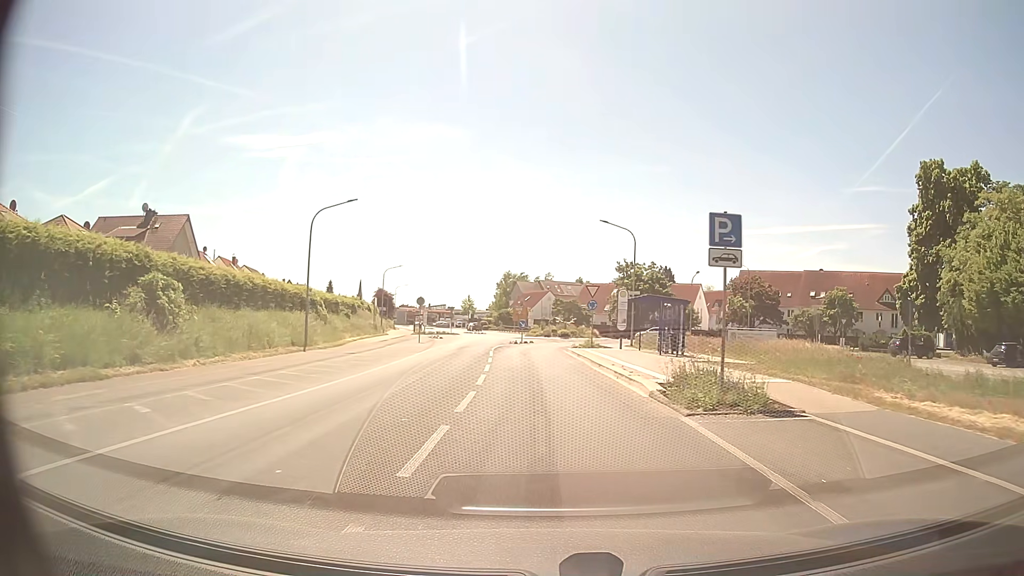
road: tertiary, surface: asphalt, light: Day
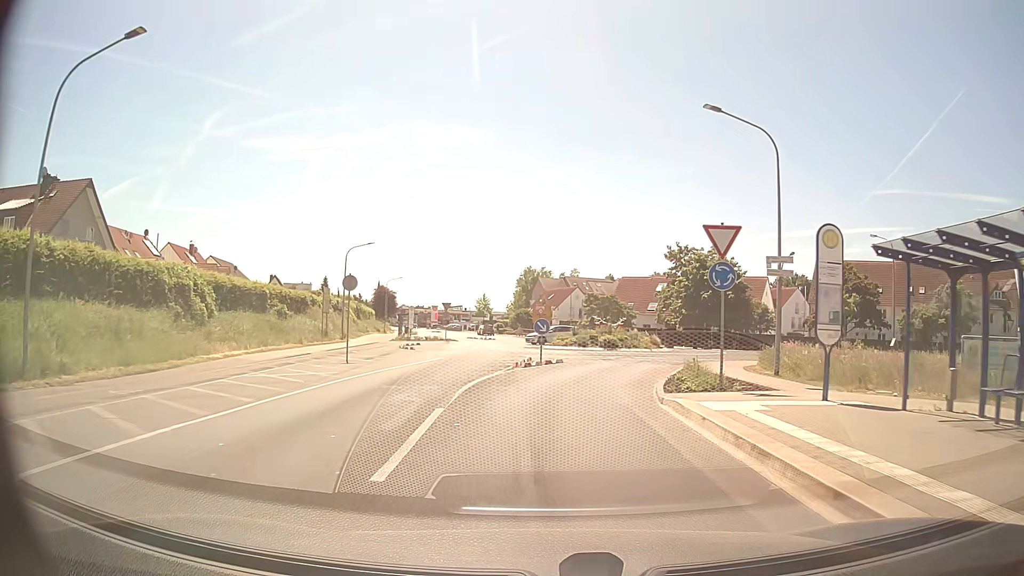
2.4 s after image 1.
(-0.3, +22.6) m; -2°
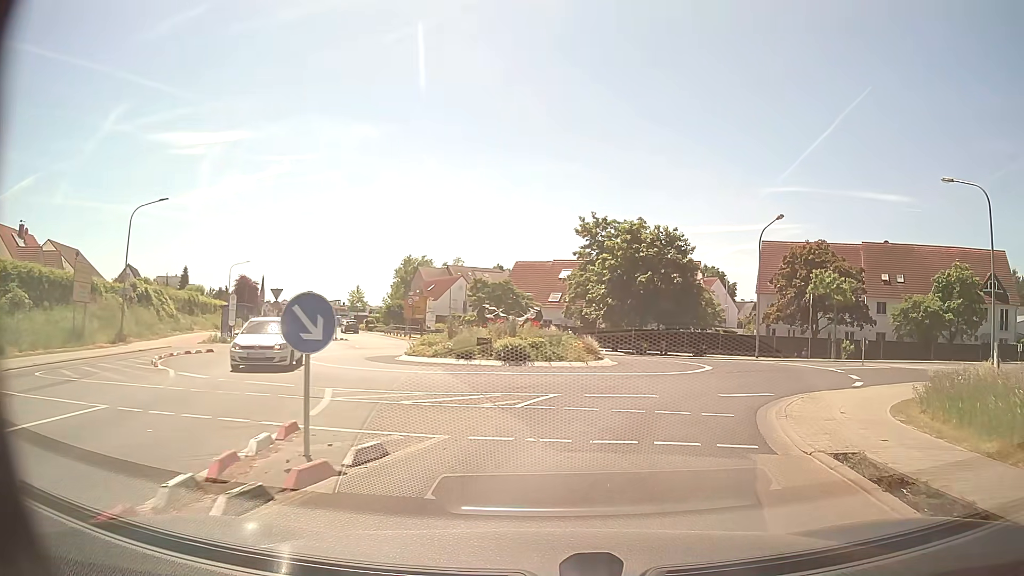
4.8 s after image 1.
(+0.9, +17.6) m; +9°
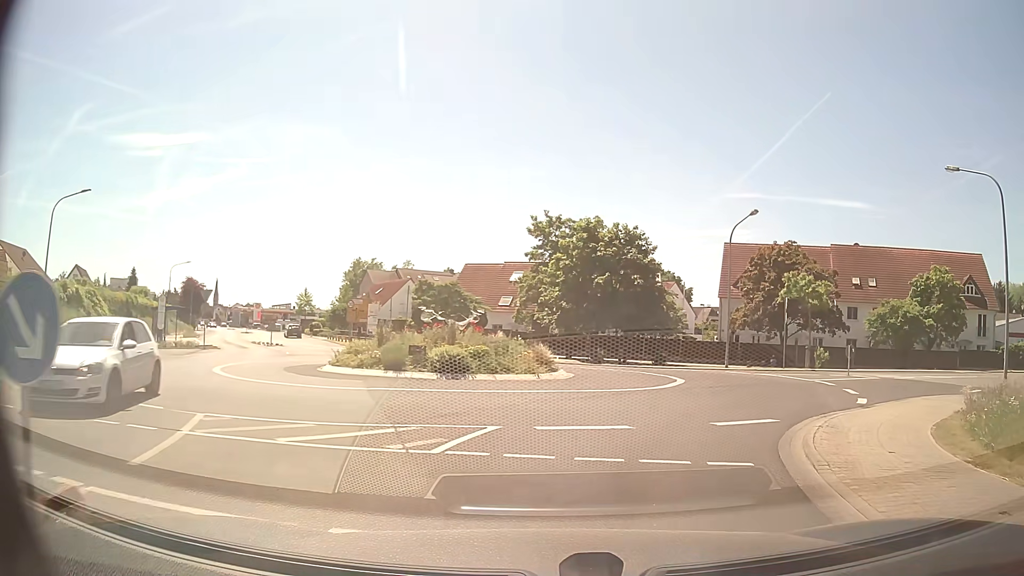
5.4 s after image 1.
(+0.1, +3.5) m; +5°
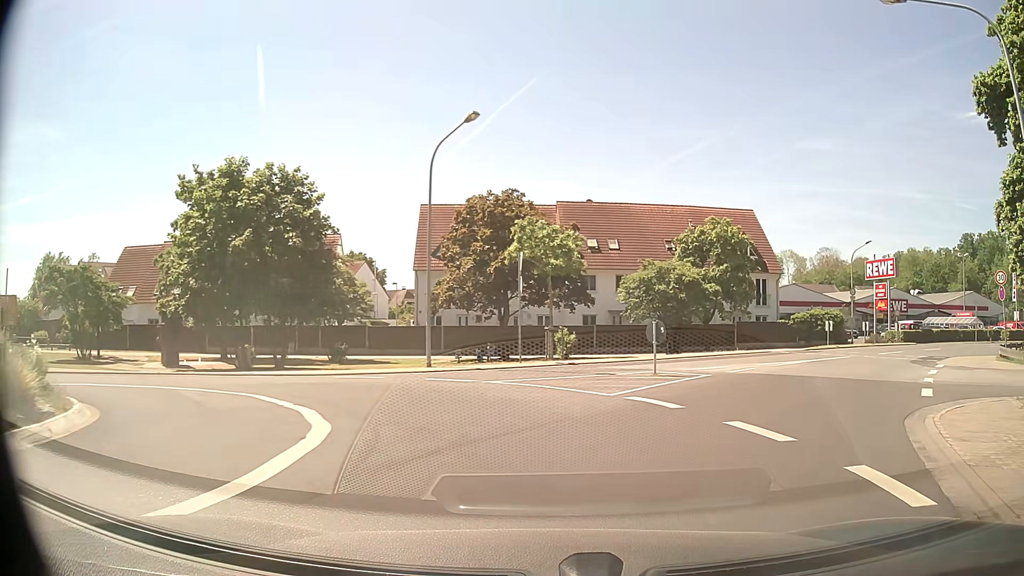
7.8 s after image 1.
(+2.5, +12.8) m; +25°
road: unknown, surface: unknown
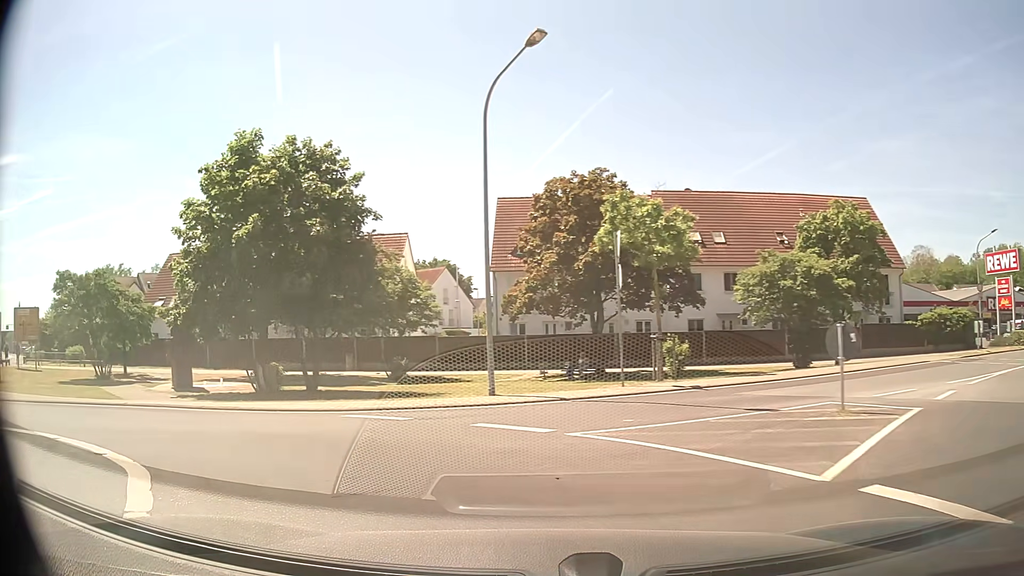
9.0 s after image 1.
(-0.1, +6.6) m; -9°
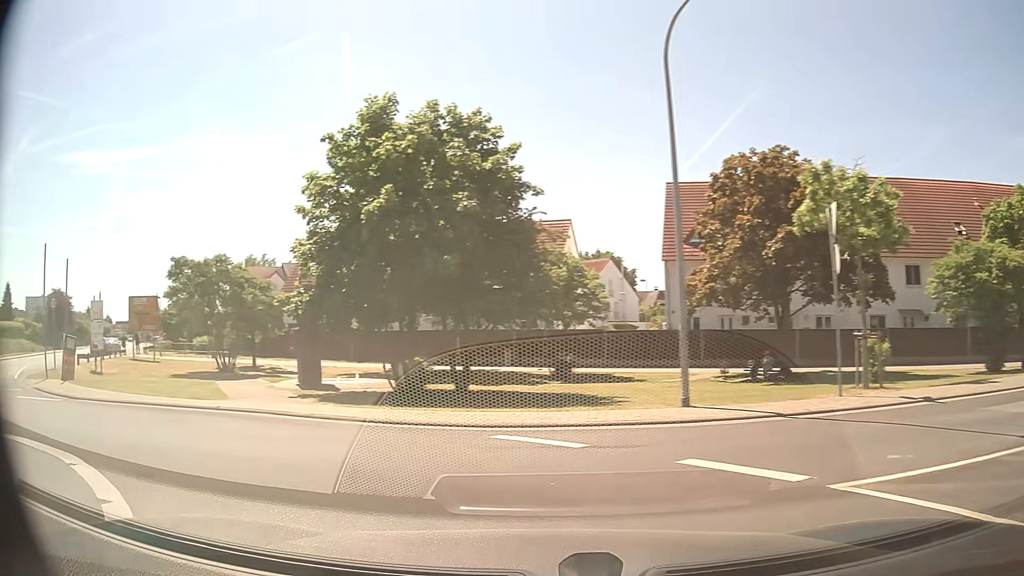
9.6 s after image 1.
(-0.2, +3.2) m; -12°
